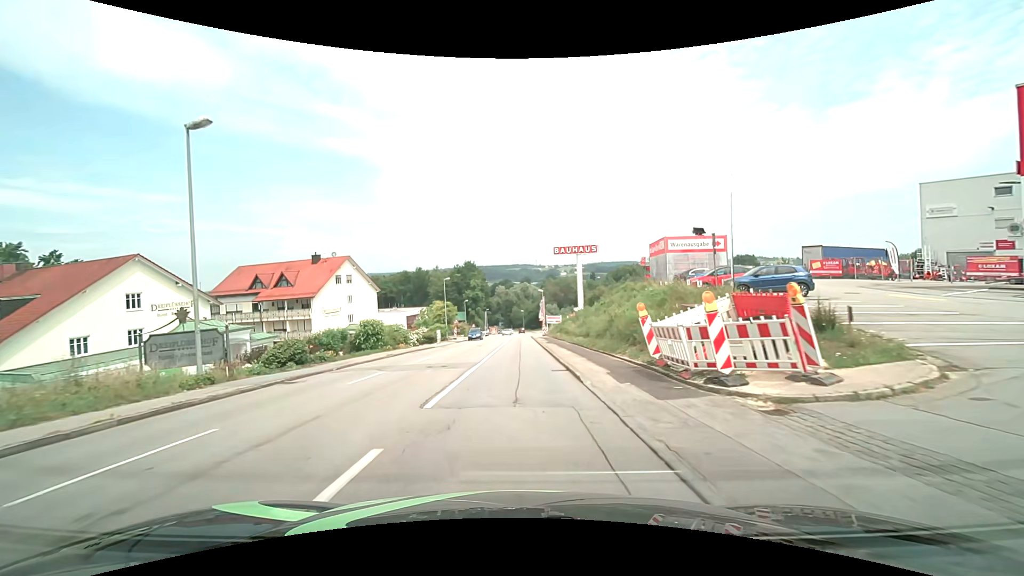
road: tertiary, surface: asphalt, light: Day
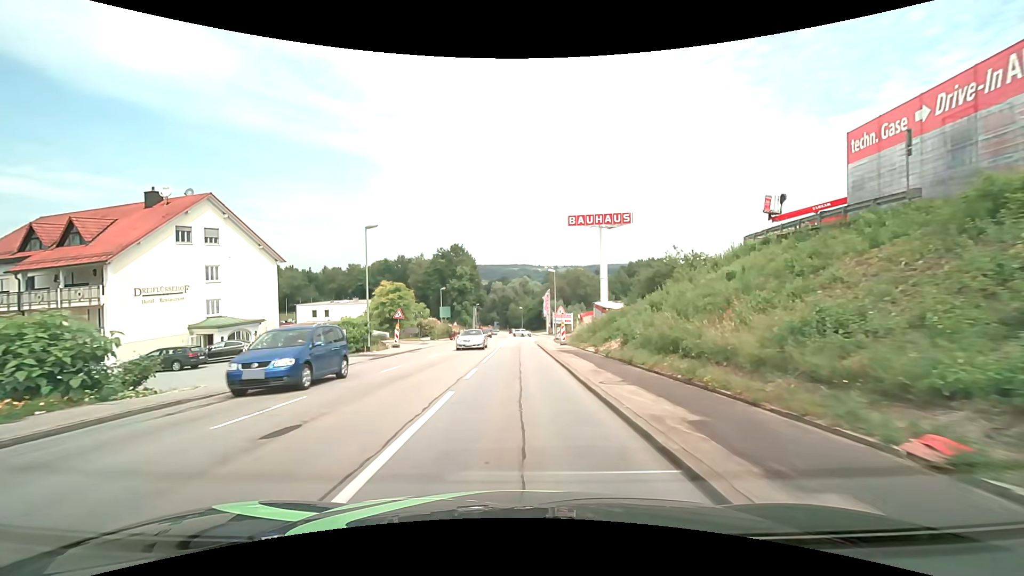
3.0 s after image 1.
(+0.1, +33.1) m; 0°
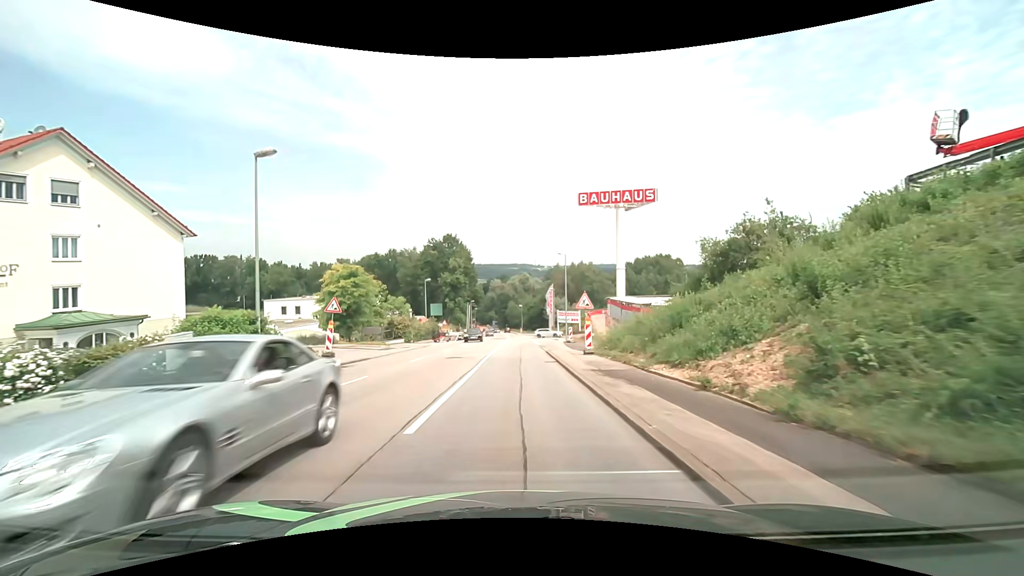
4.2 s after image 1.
(0.0, +13.4) m; +1°
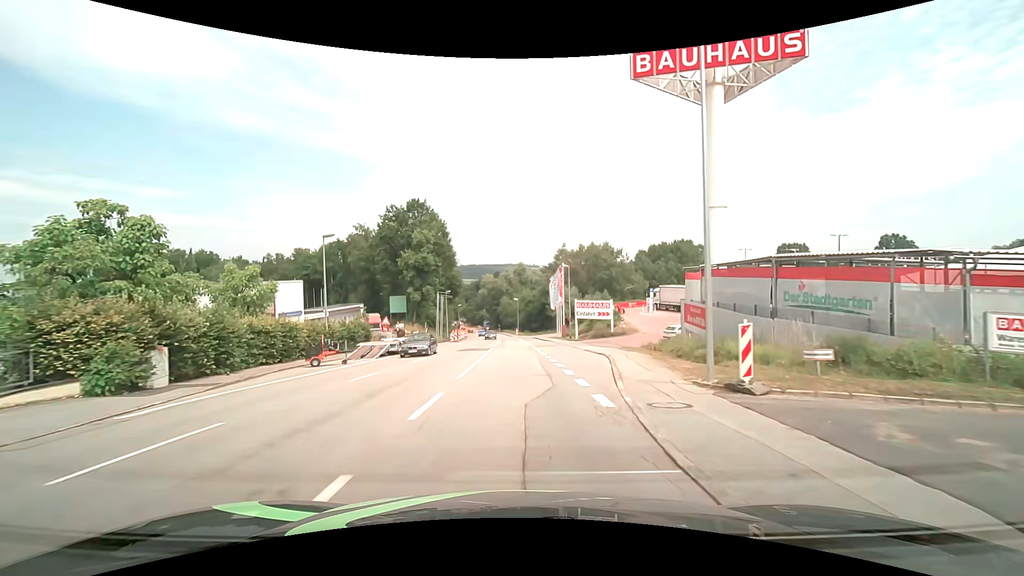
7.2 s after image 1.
(-0.1, +34.1) m; 0°
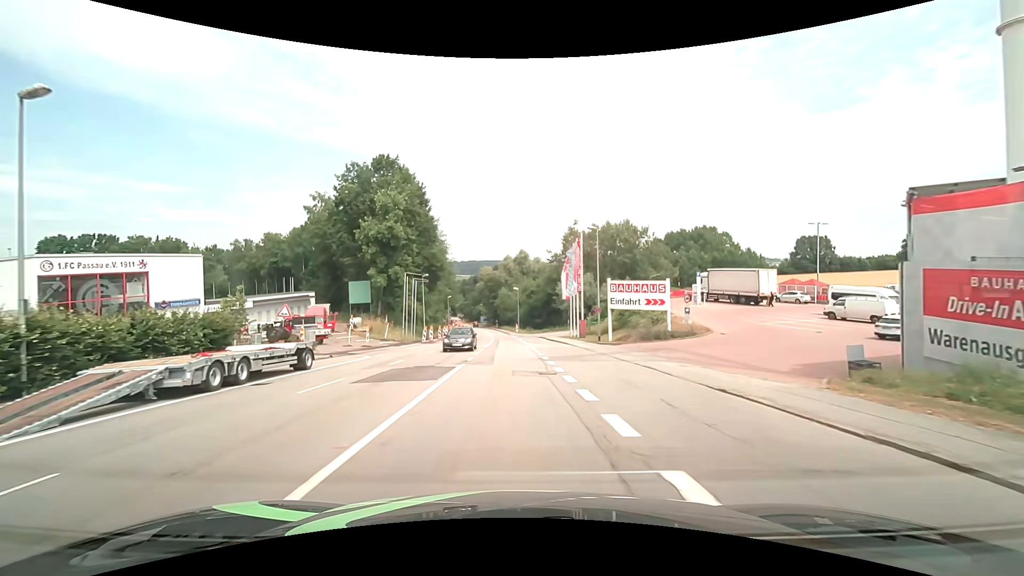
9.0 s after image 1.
(0.0, +20.7) m; 0°
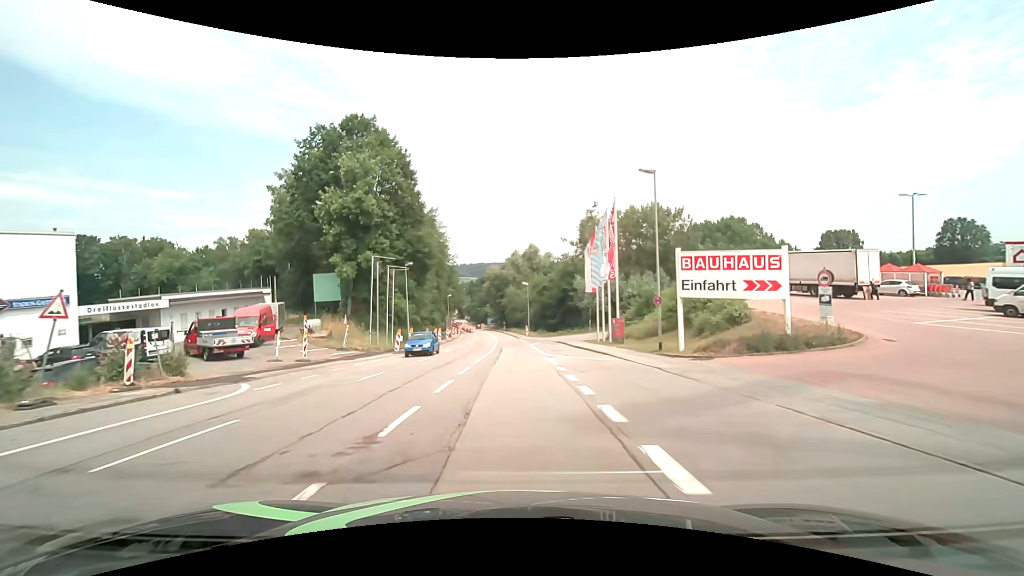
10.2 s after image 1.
(-0.1, +14.0) m; -1°
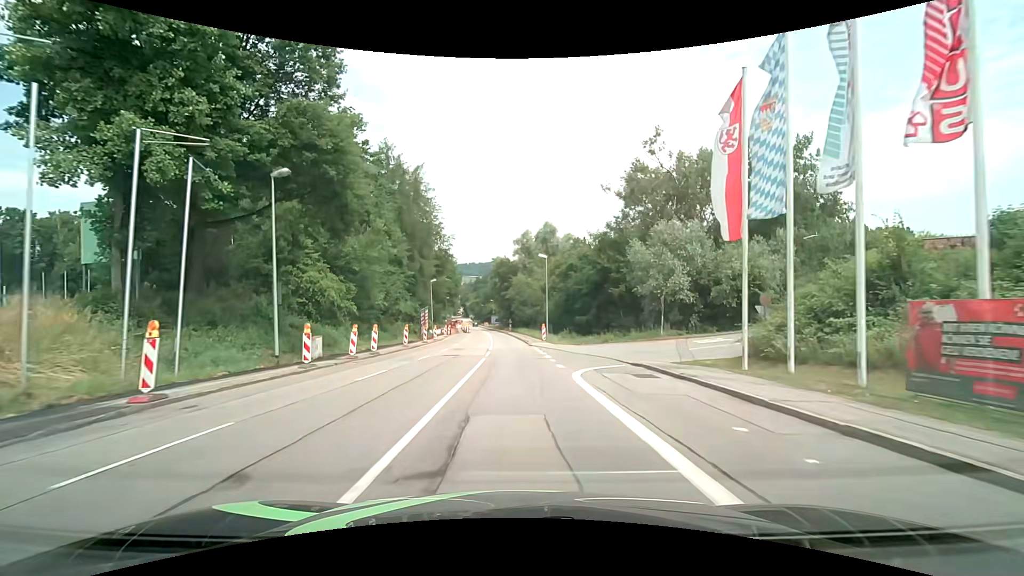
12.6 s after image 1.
(-0.5, +28.5) m; -1°
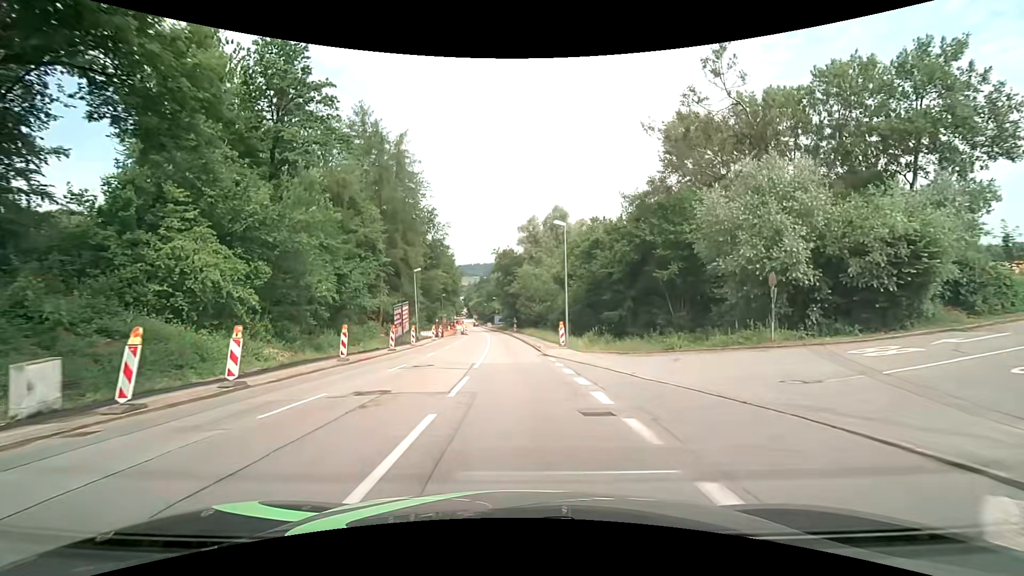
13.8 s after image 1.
(0.0, +14.5) m; -1°
(0, +10) (0, +20) (0, +30) (-1, +40) (-1, +50) (-2, +60) (-2, +70) (-3, +80) (-4, +90) (-5, +100) m
